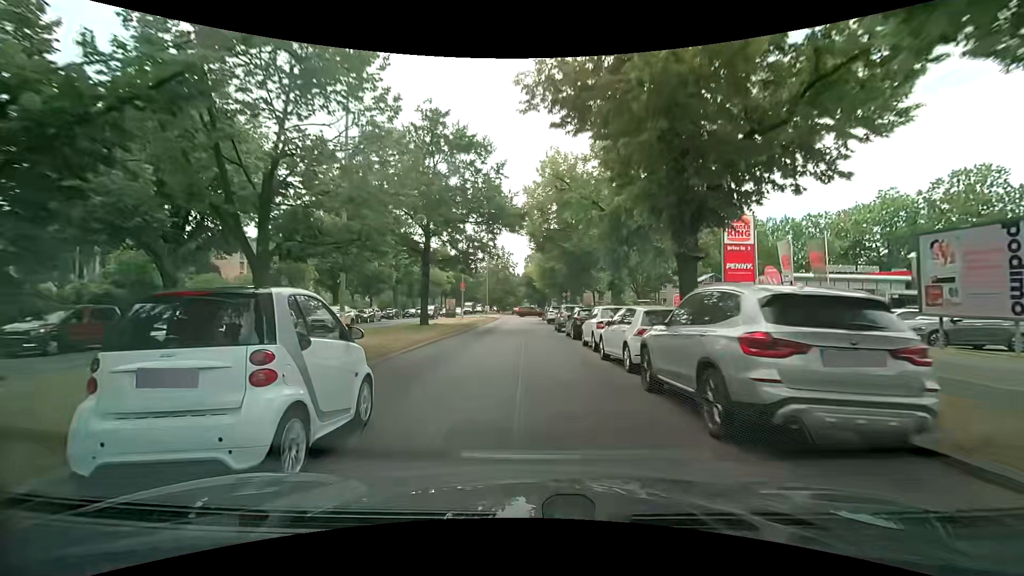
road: primary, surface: asphalt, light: Day
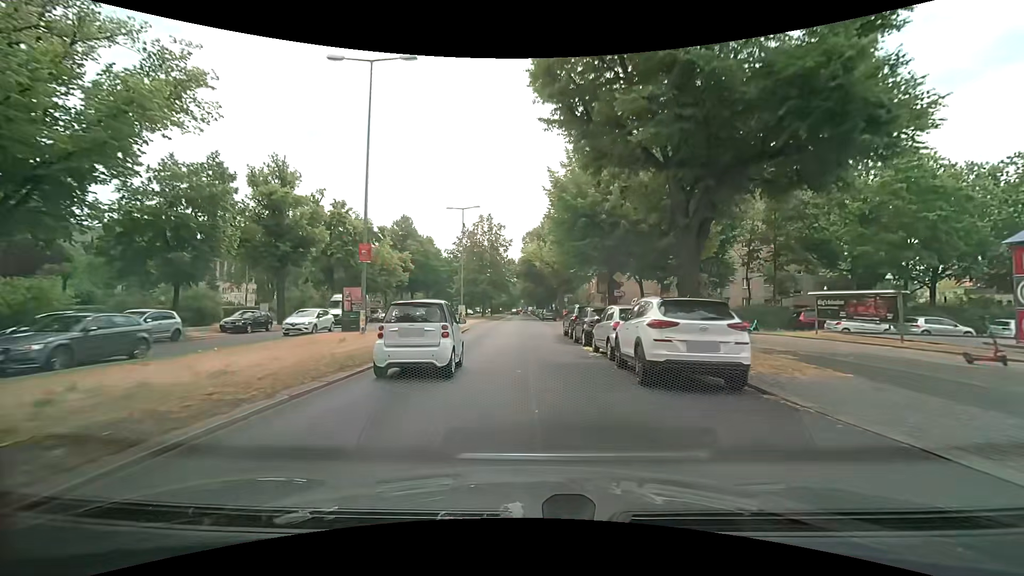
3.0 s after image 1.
(-0.2, +35.4) m; 0°
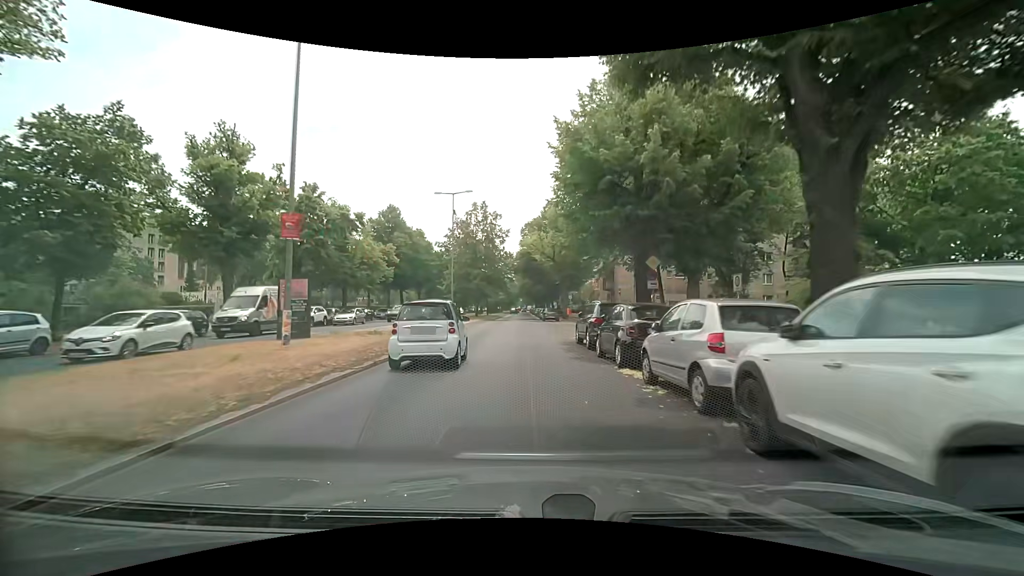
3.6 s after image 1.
(+0.1, +7.1) m; 0°
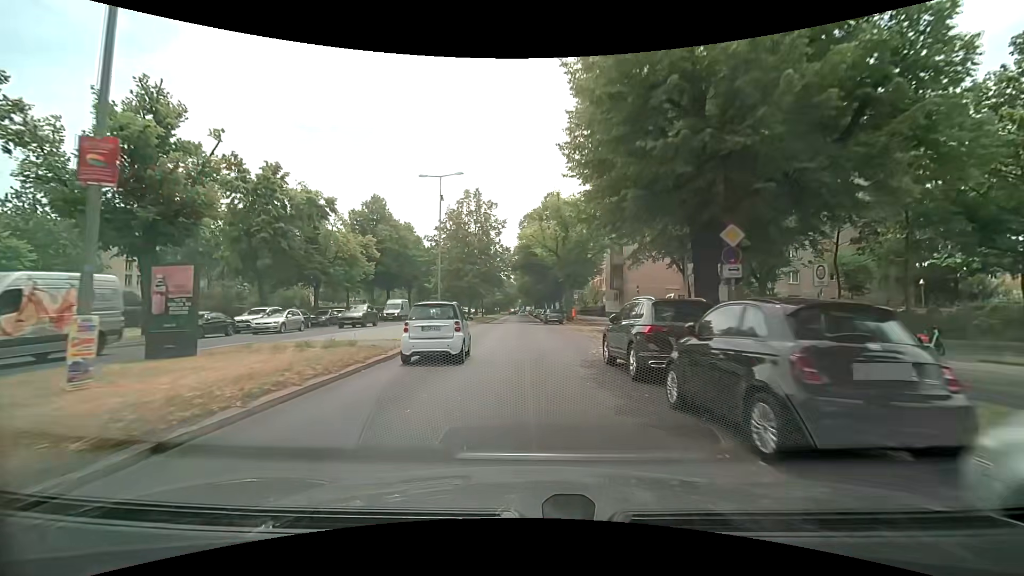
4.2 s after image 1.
(0.0, +7.0) m; 0°
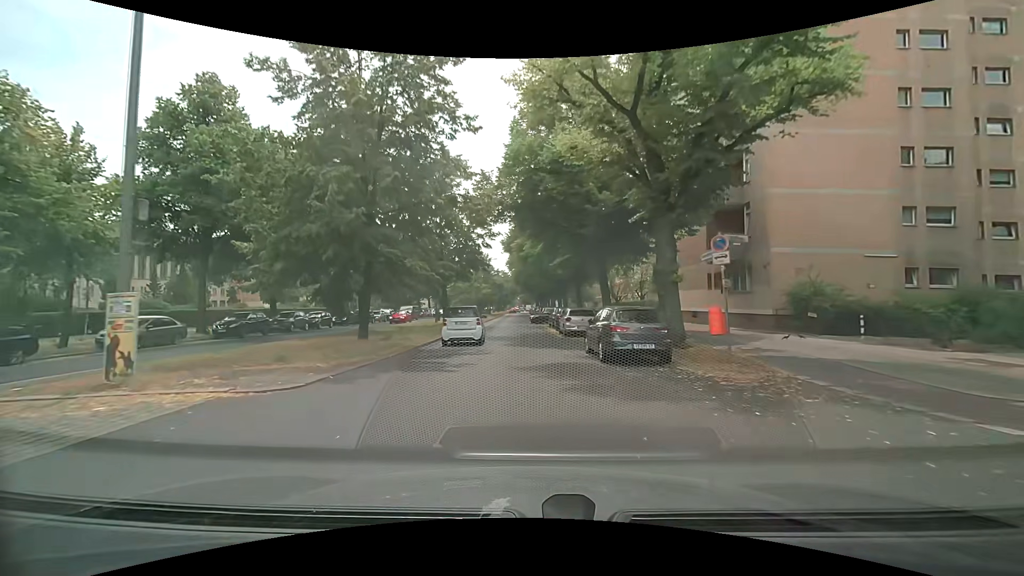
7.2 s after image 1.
(+0.1, +34.2) m; -1°
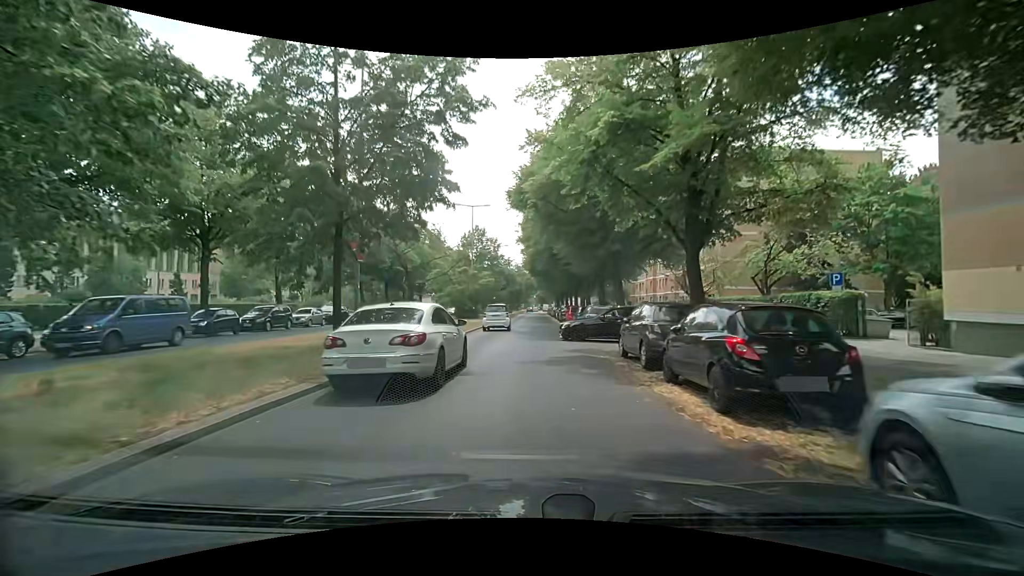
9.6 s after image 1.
(+0.2, +23.7) m; 0°
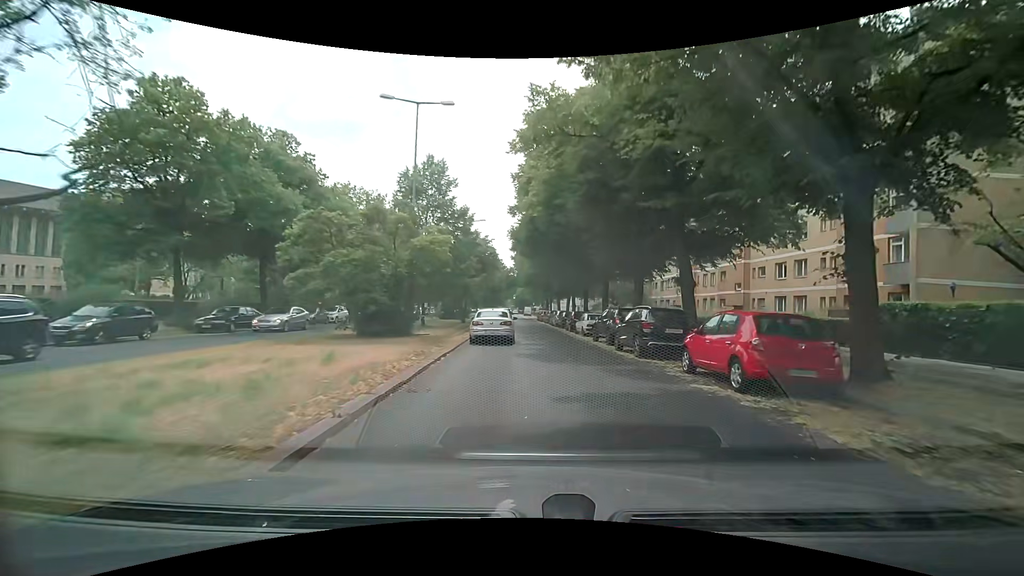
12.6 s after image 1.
(-1.5, +29.3) m; +2°
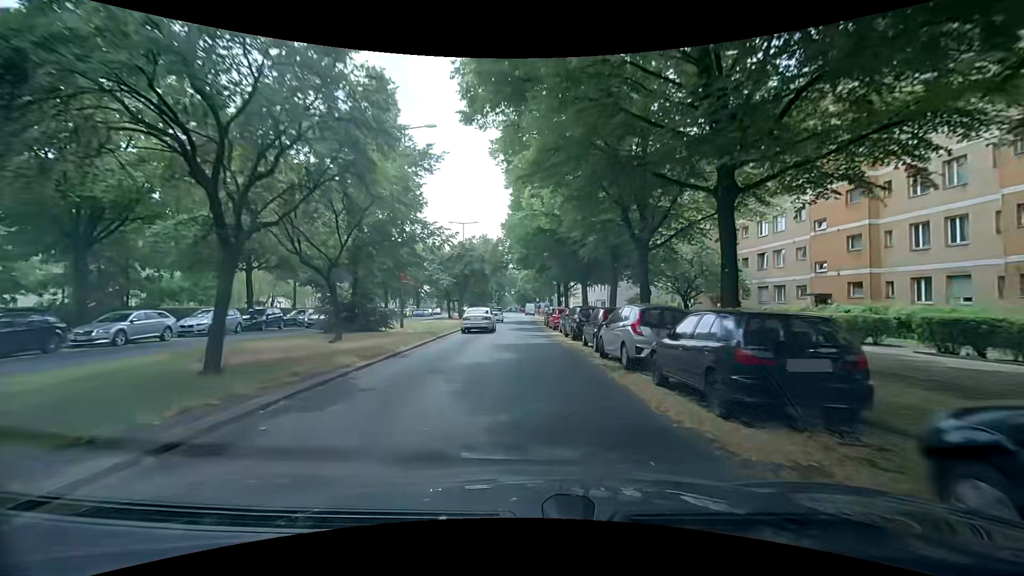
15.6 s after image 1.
(+0.8, +33.8) m; -1°
